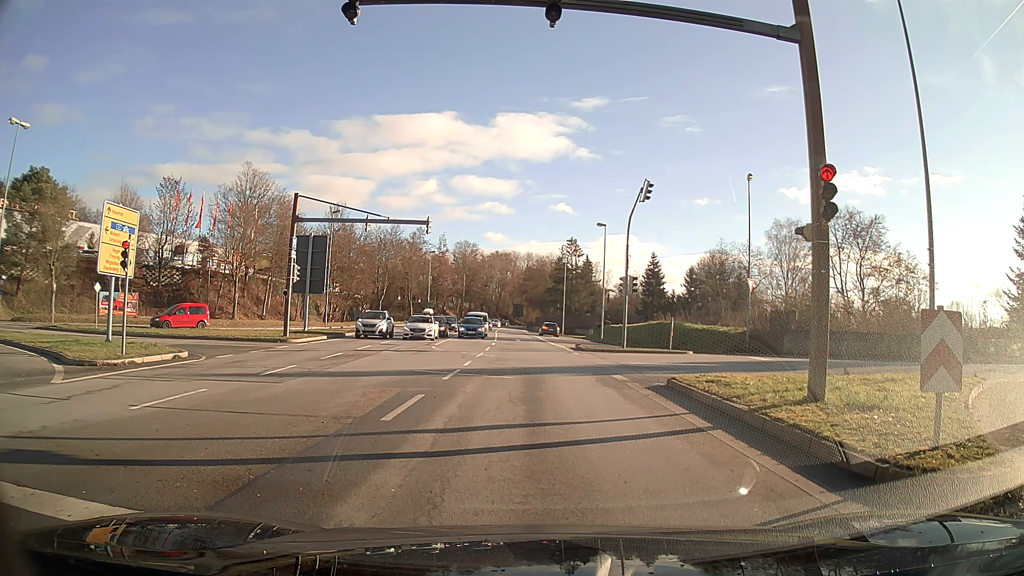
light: Day
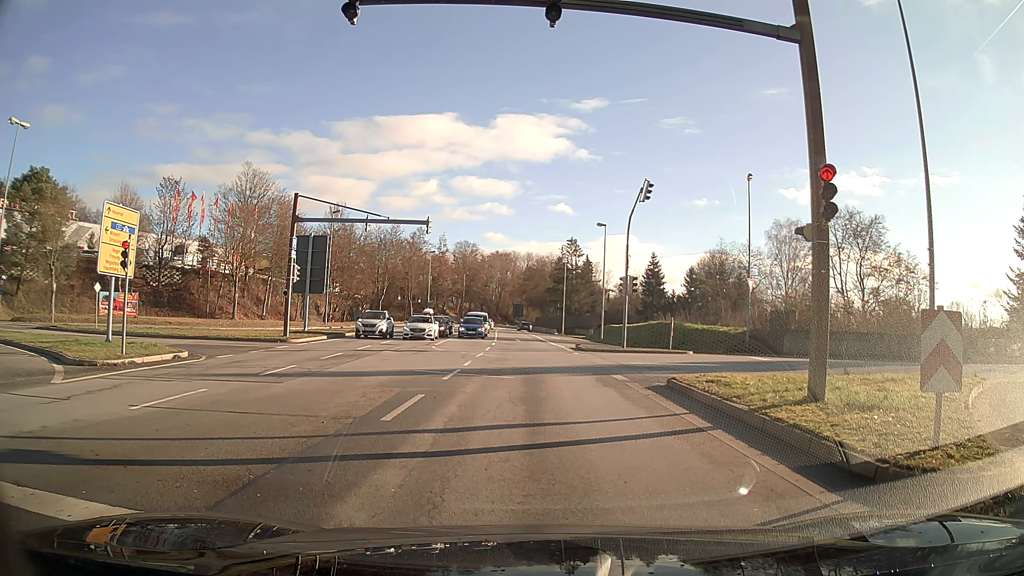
(0.0, 0.0) m; 0°
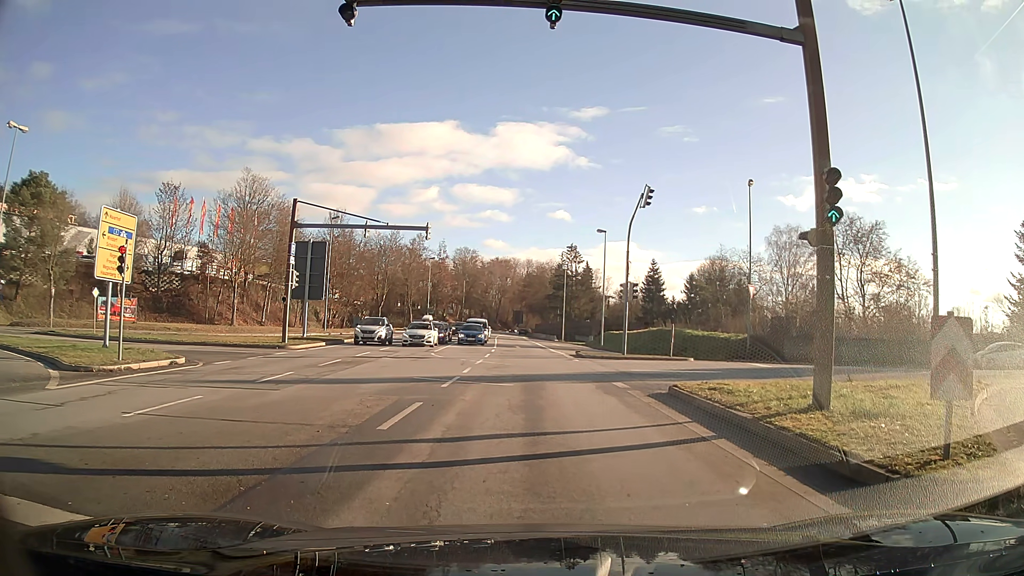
(0.0, +0.3) m; 0°
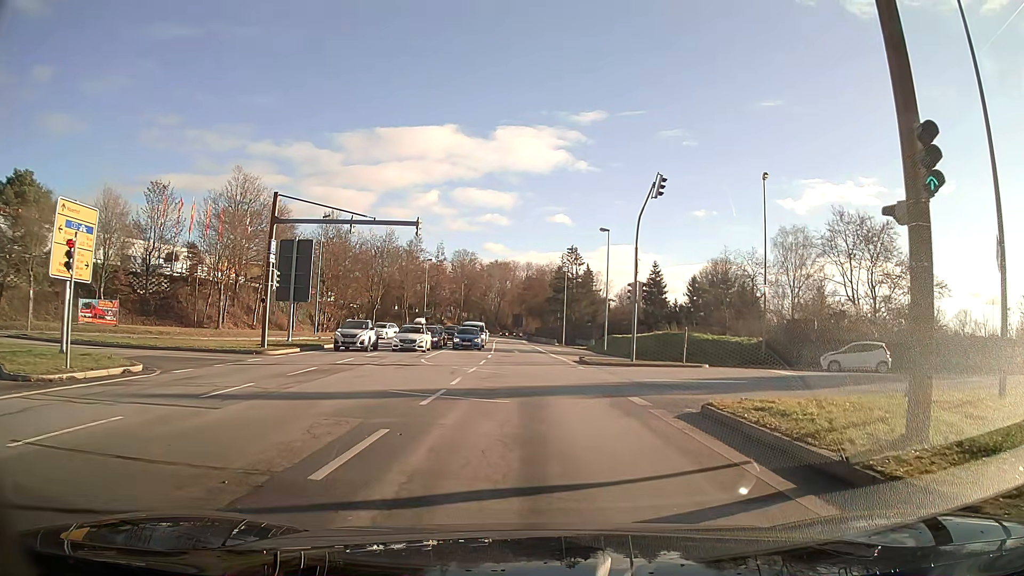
(0.0, +3.1) m; -1°
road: primary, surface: asphalt
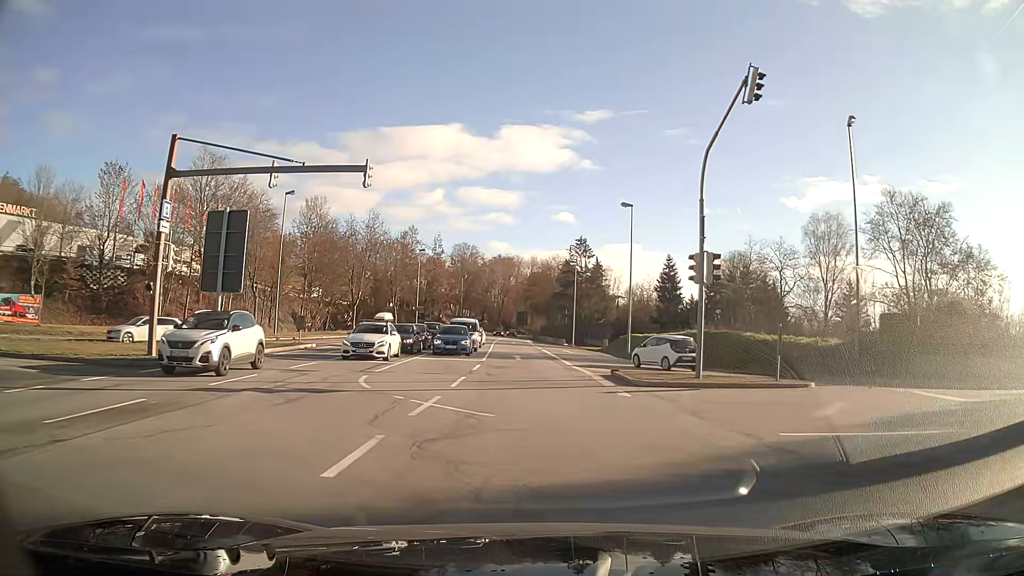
(-0.1, +11.1) m; -1°
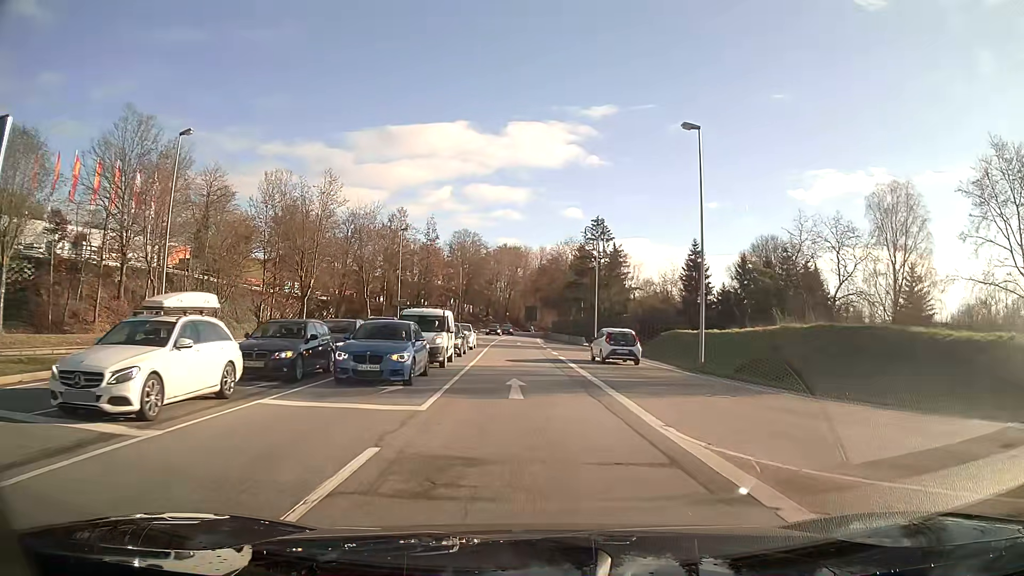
(-0.1, +17.4) m; -1°
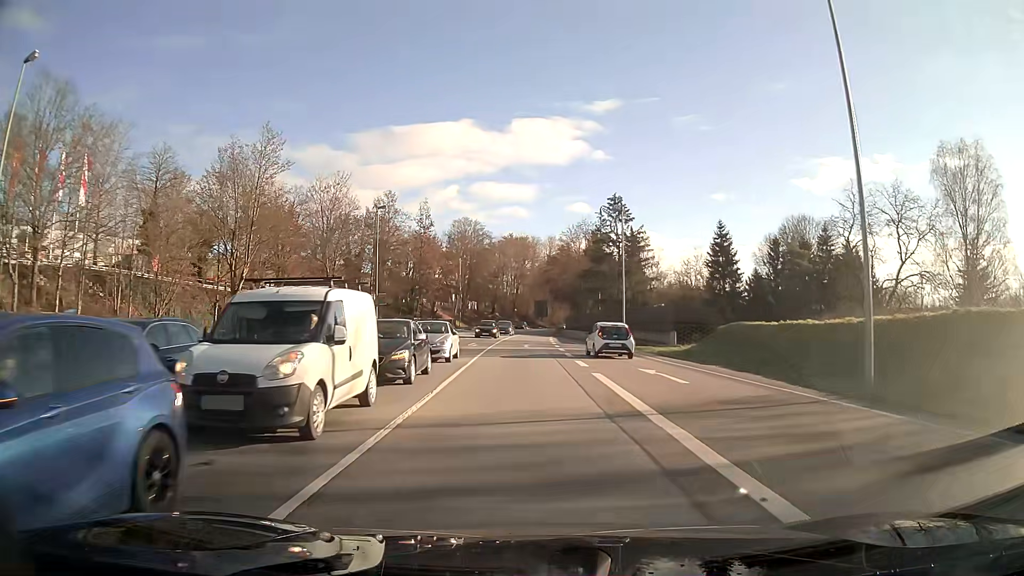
(-0.1, +13.5) m; -1°
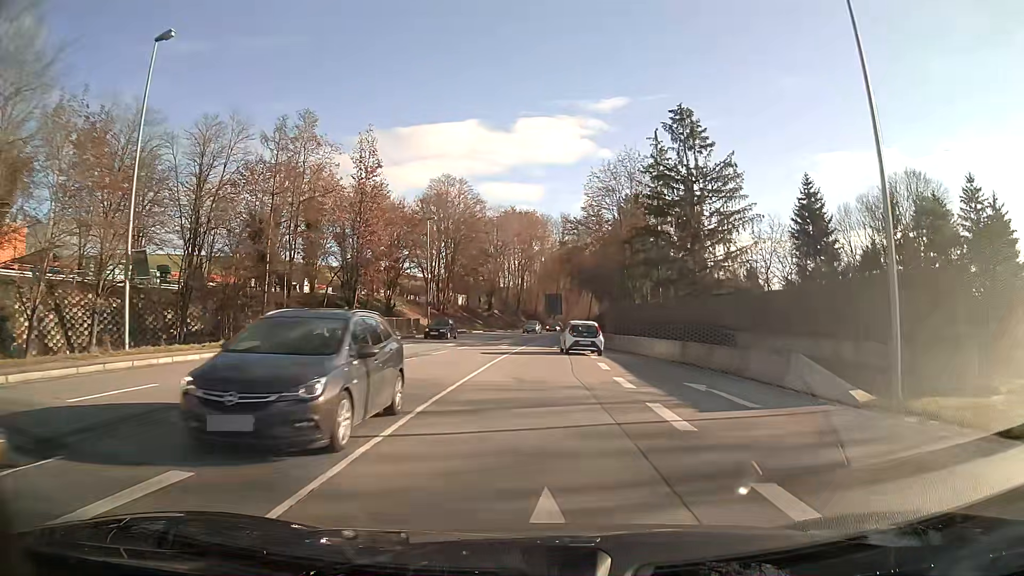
(-0.5, +37.0) m; 0°
(0, +10) (0, +20) (0, +30) (+1, +40) (+2, +50) (+3, +60) (+4, +70) (+5, +80) (+6, +90) (+8, +100) m
